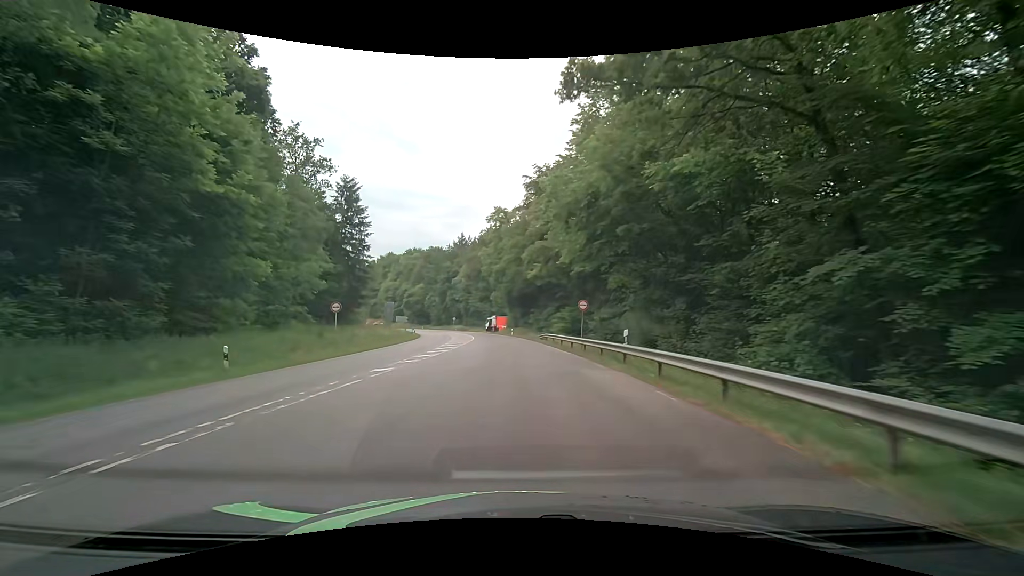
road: secondary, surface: asphalt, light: Day
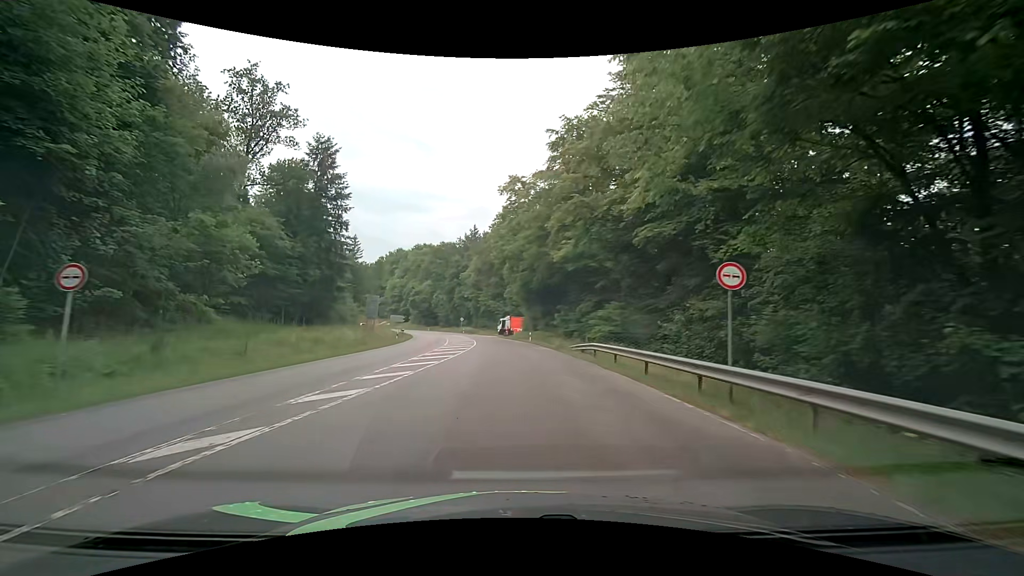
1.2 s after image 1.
(-0.4, +18.3) m; -2°
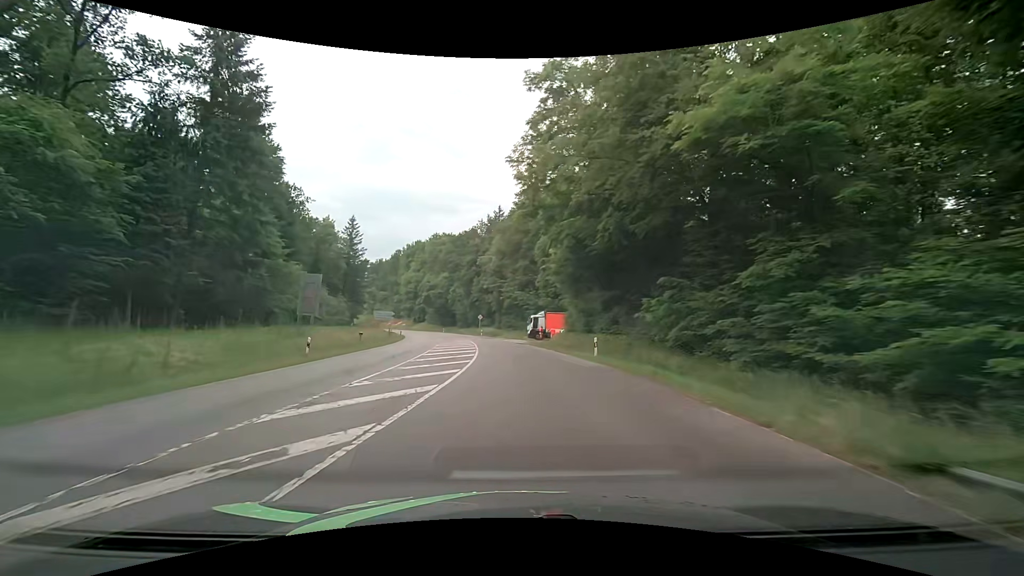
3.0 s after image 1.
(-0.8, +27.4) m; -3°
